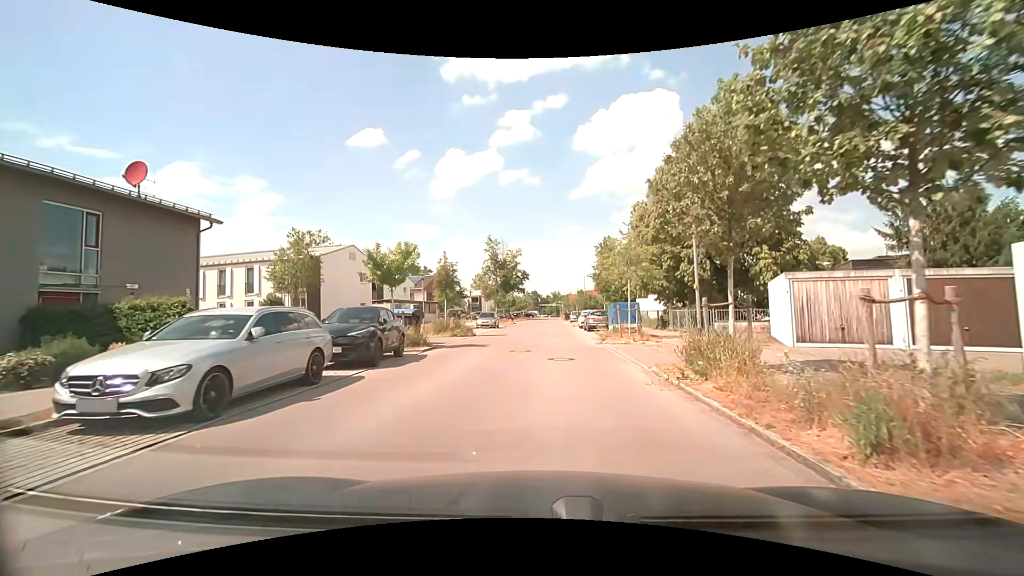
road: residential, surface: asphalt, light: Day
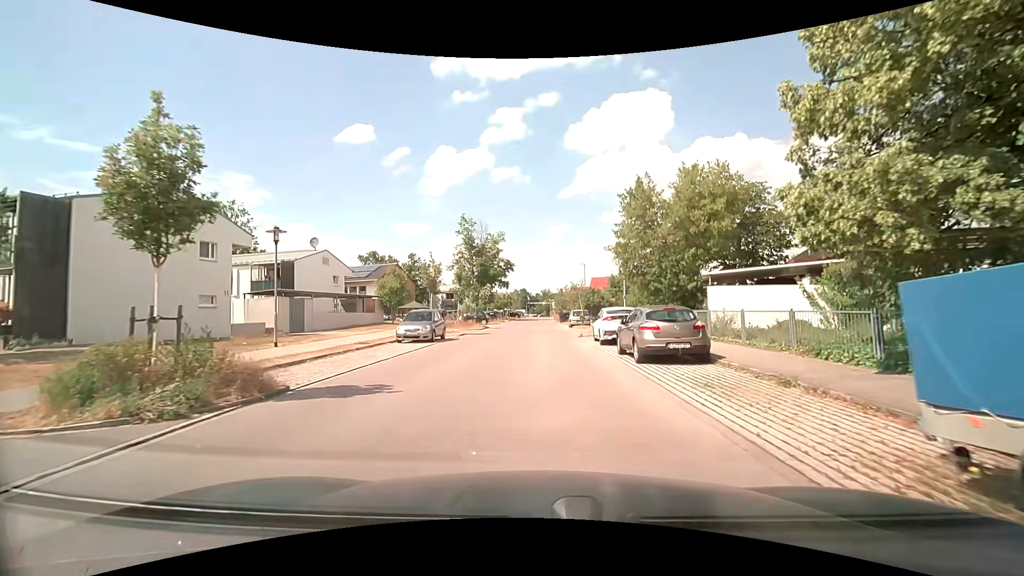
(+0.5, +21.0) m; +2°
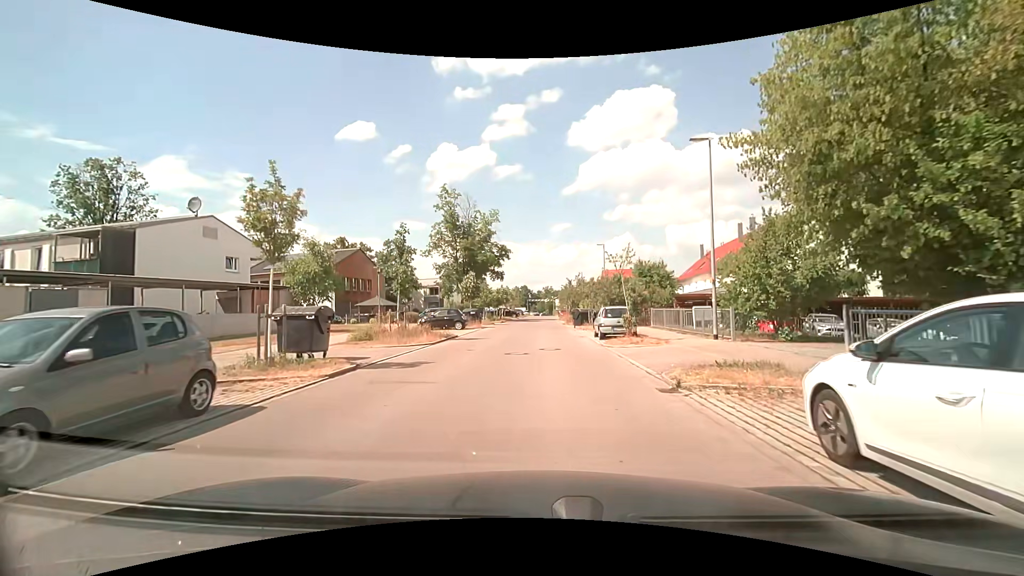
(-0.2, +18.0) m; -1°
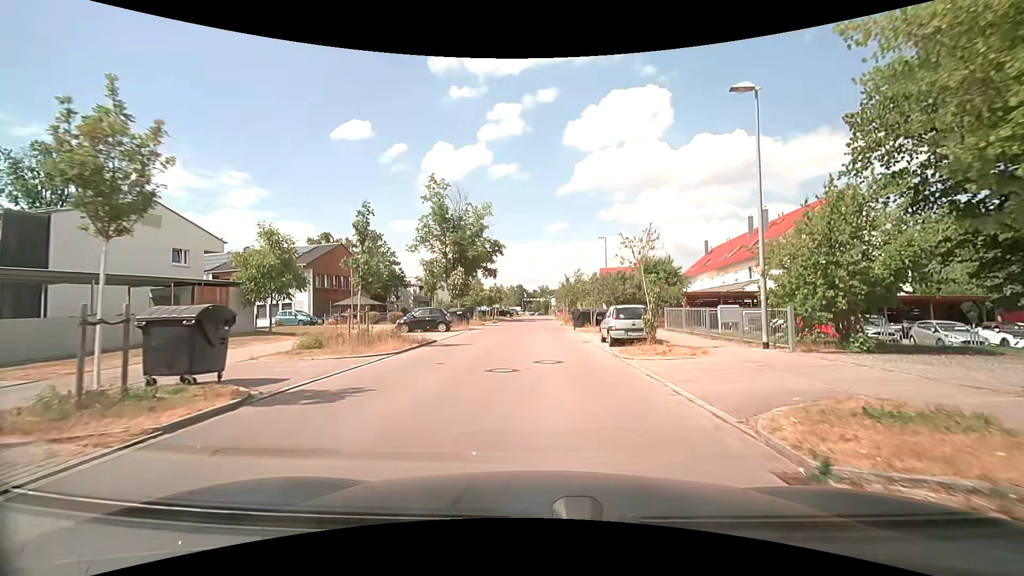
(0.0, +4.4) m; +1°
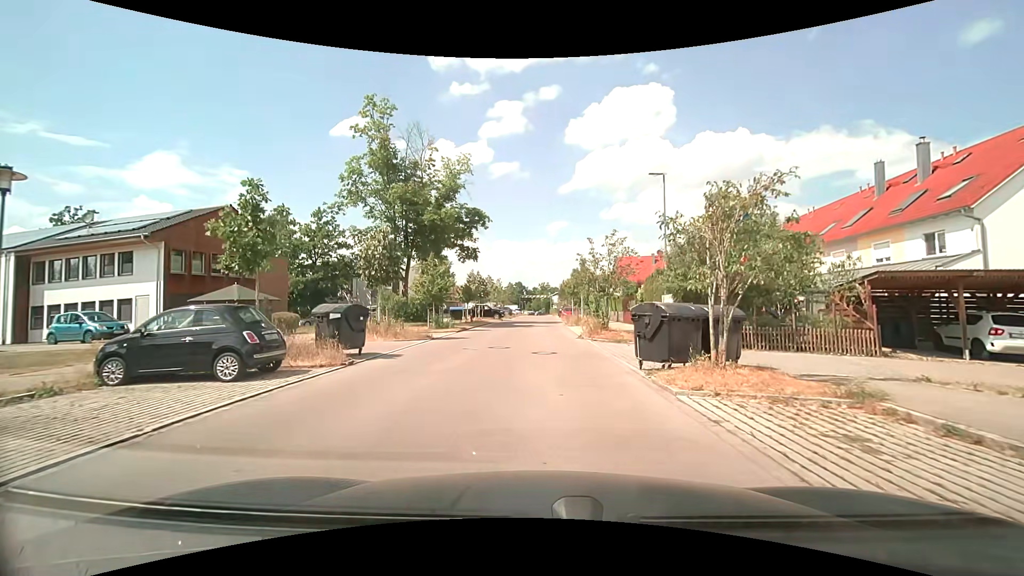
(0.0, +21.0) m; 0°
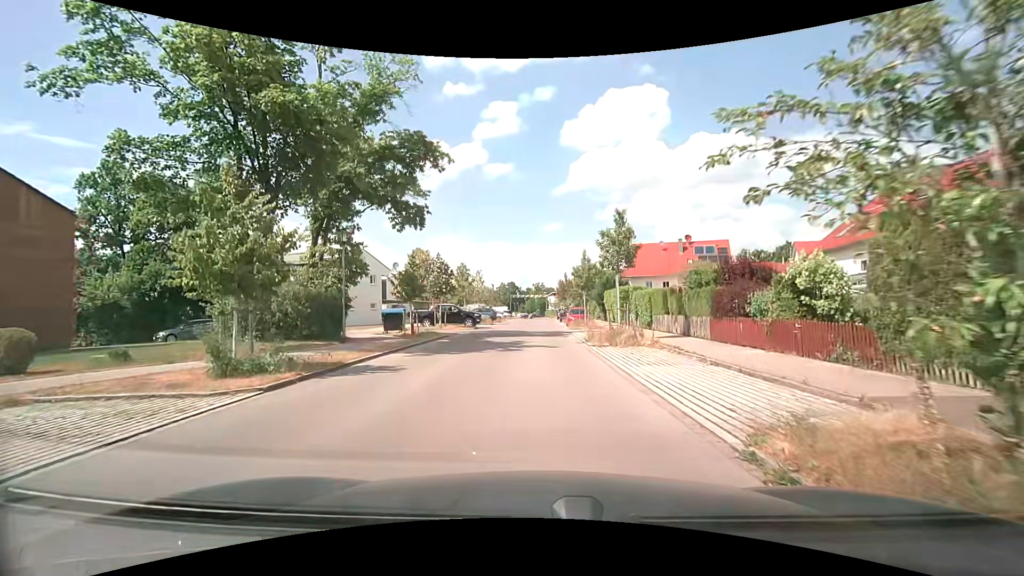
(0.0, +19.5) m; 0°
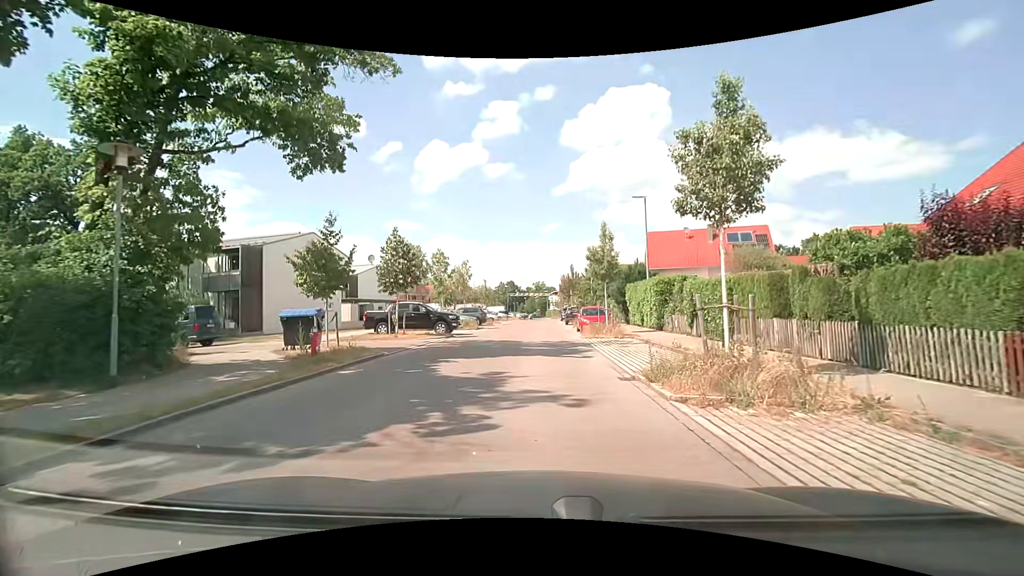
(+0.1, +11.0) m; 0°
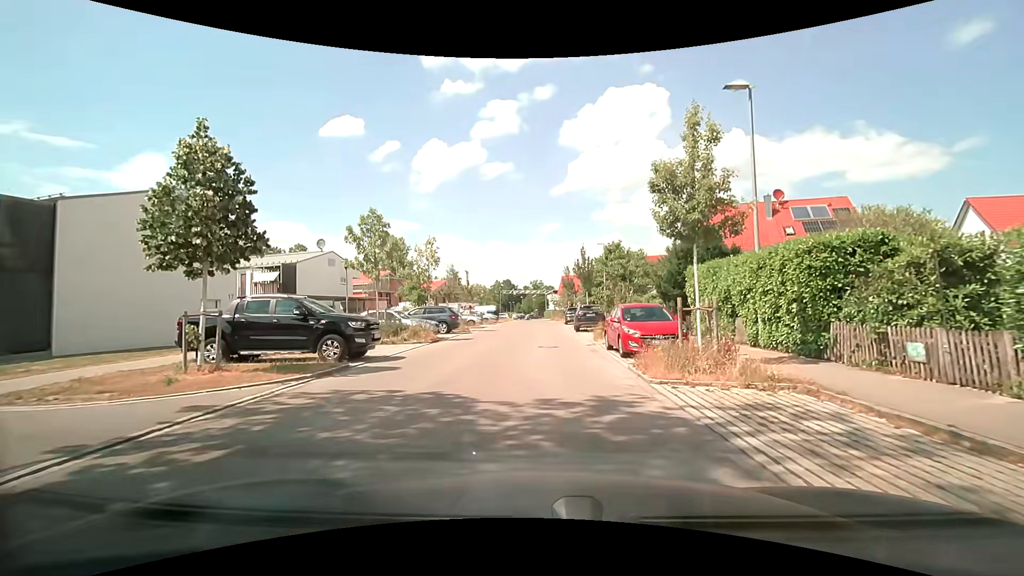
(+0.1, +14.2) m; +1°
